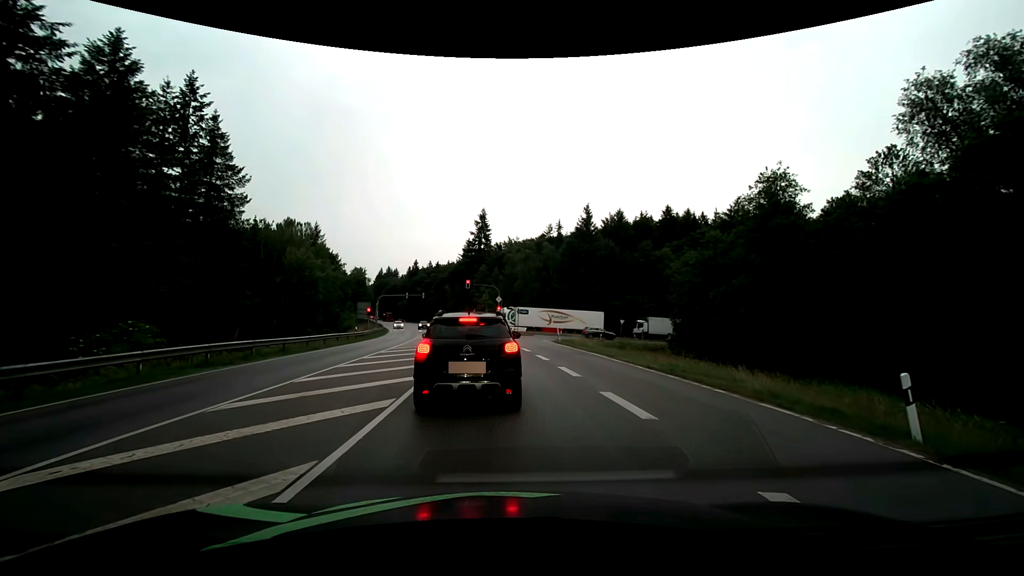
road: secondary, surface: asphalt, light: Day
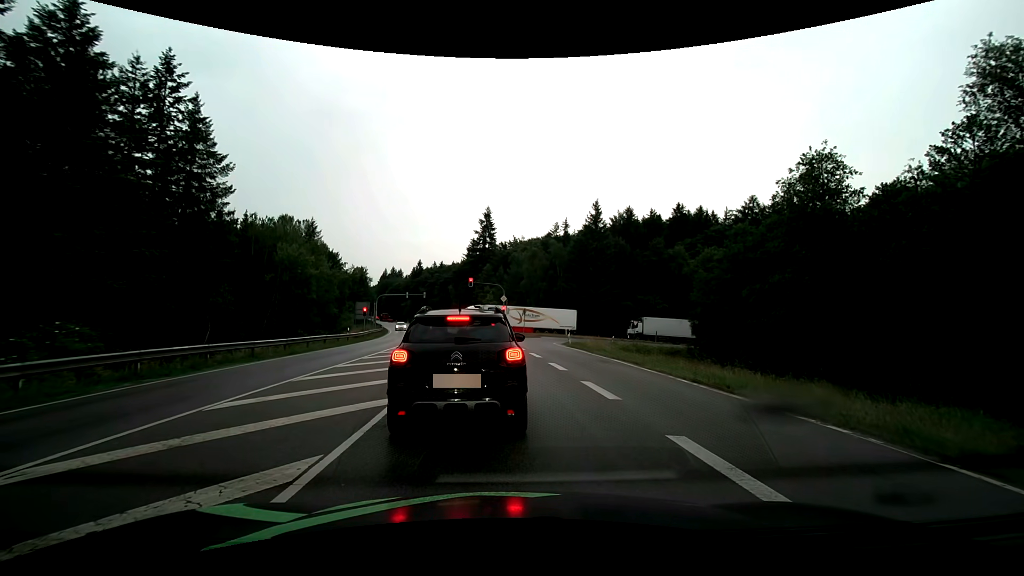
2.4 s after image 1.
(+0.1, +3.7) m; +1°
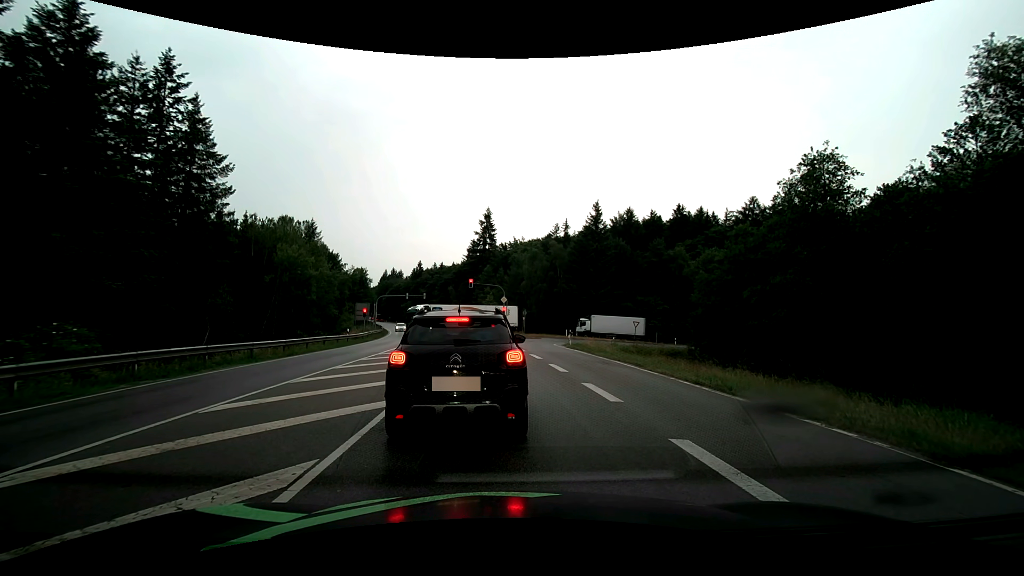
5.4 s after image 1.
(0.0, +0.2) m; 0°
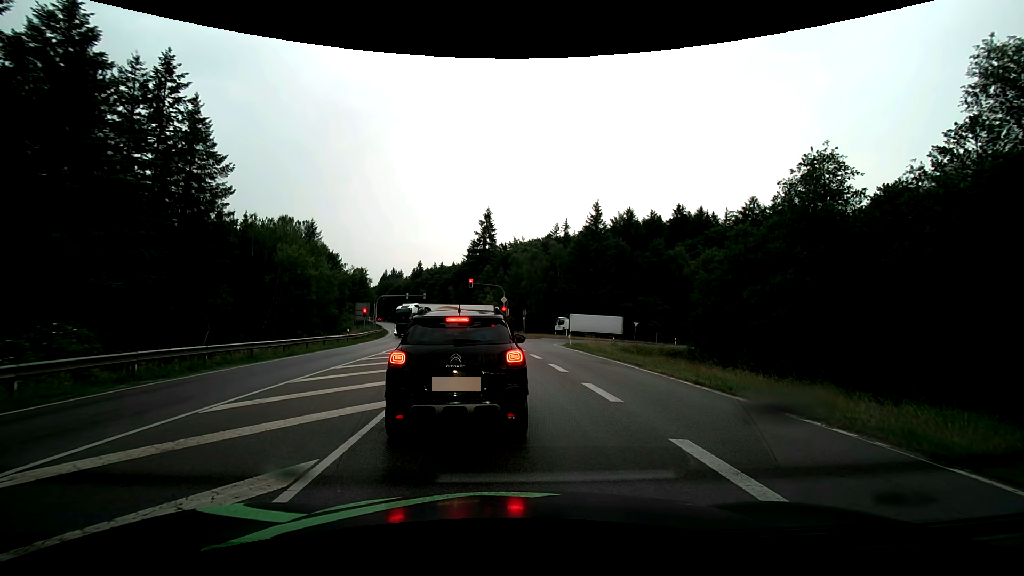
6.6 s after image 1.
(0.0, 0.0) m; 0°
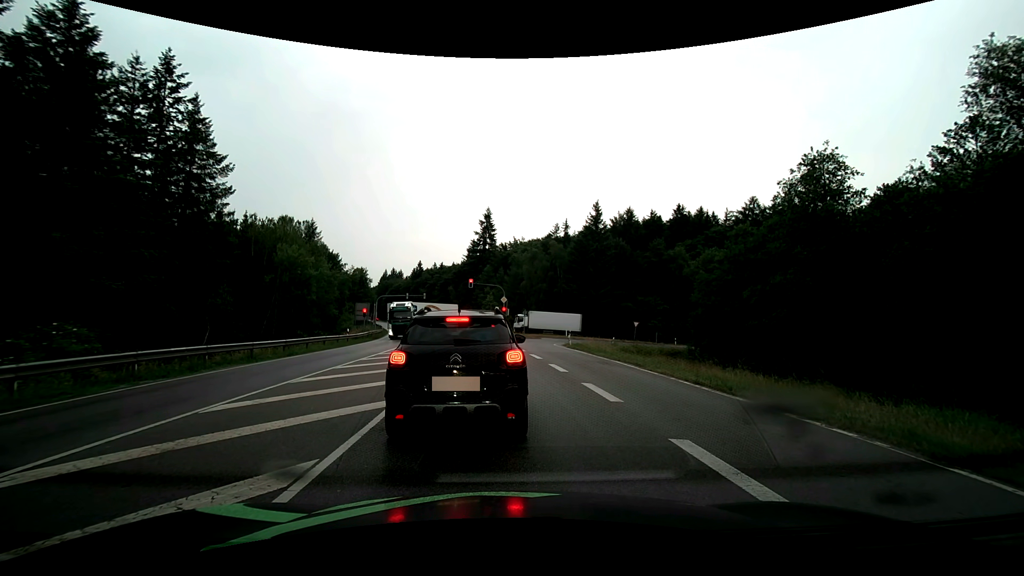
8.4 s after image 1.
(0.0, 0.0) m; 0°
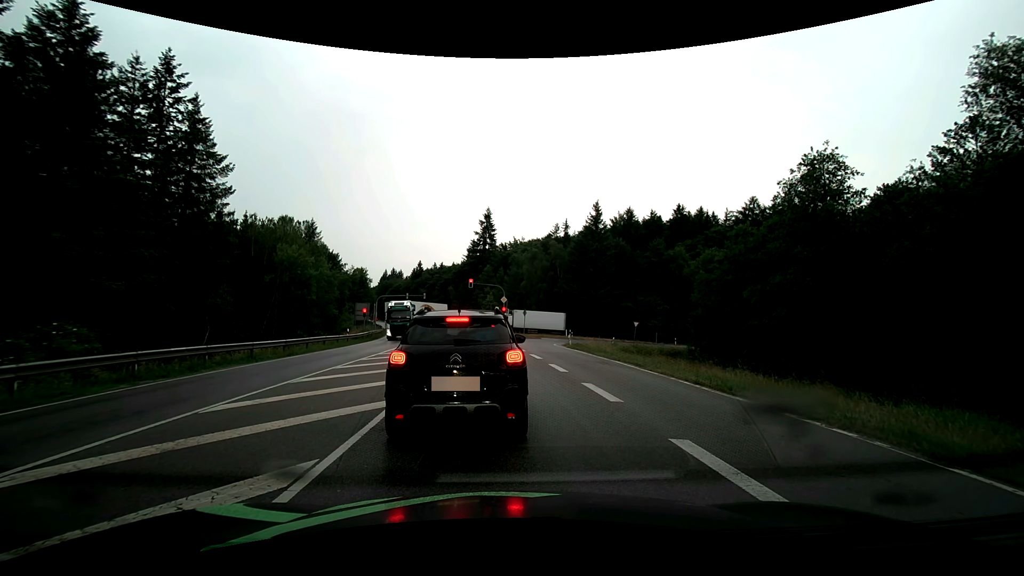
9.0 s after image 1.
(0.0, 0.0) m; 0°
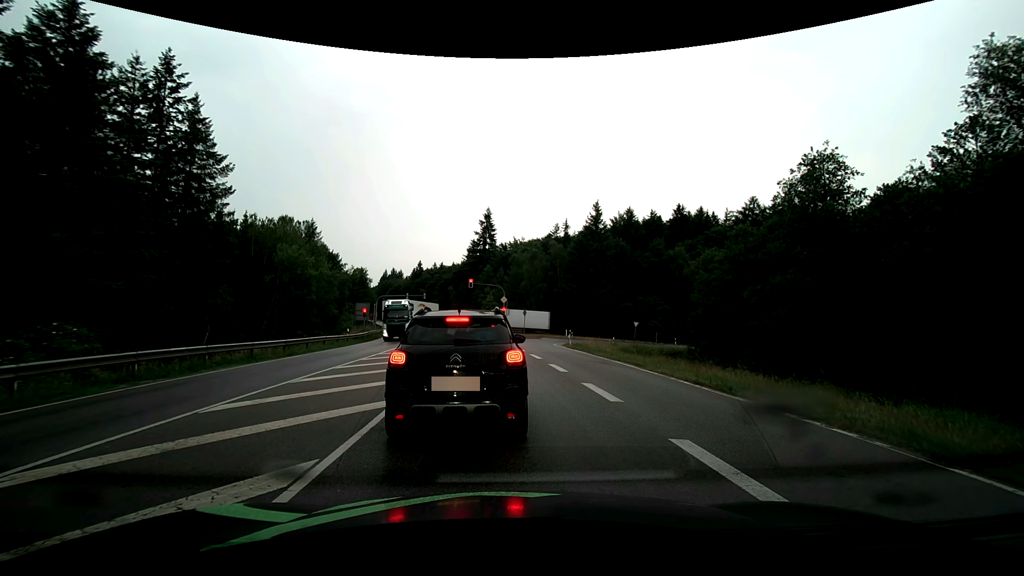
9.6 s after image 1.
(0.0, 0.0) m; 0°
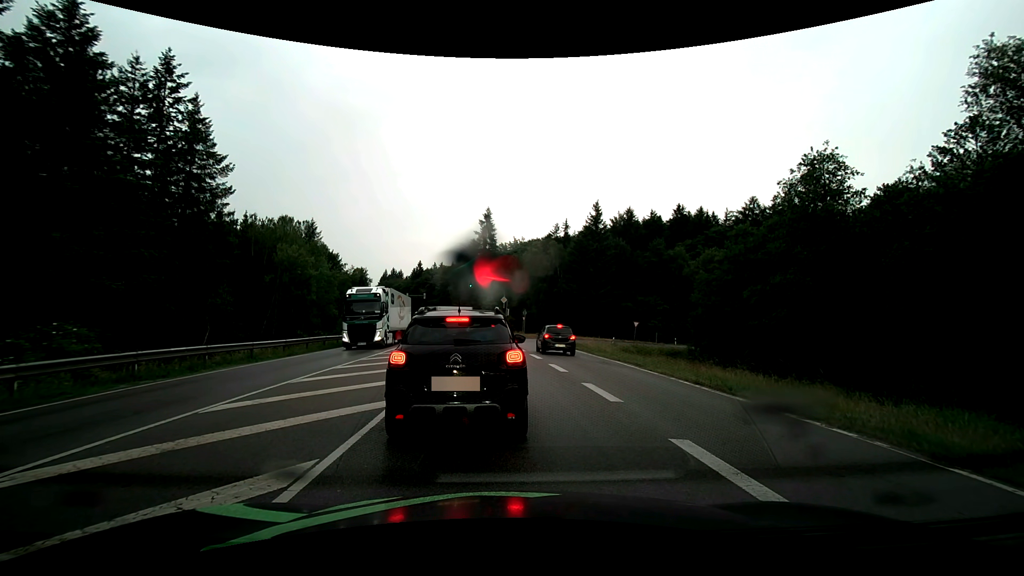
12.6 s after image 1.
(0.0, 0.0) m; 0°
(0, +10) (-1, +20) (-1, +30) (-2, +40) (-3, +50) (-5, +60) (-6, +70) (-8, +79) (-10, +89) (-12, +99) m
